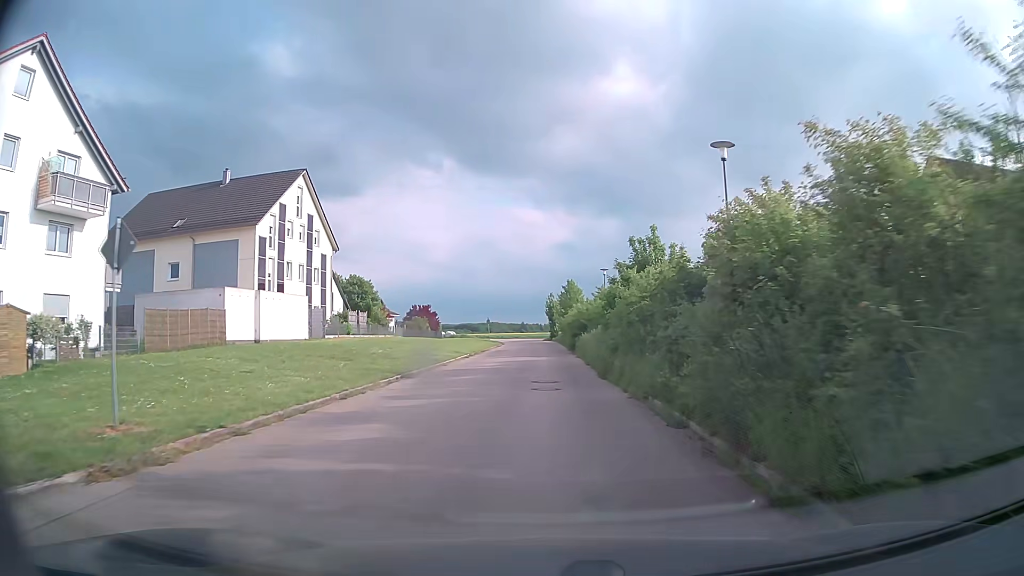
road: residential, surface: asphalt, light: Day
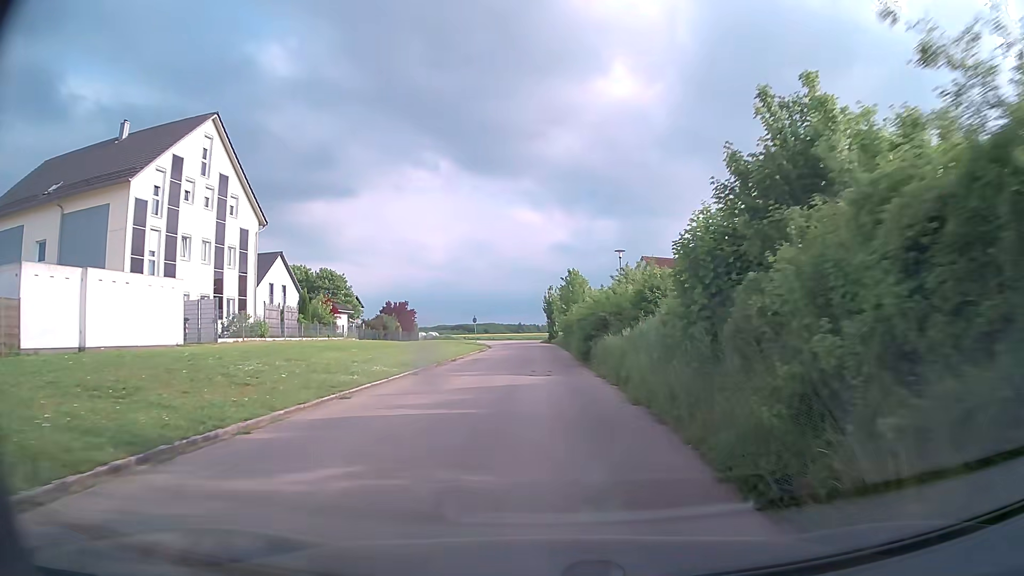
(+0.1, +14.5) m; 0°
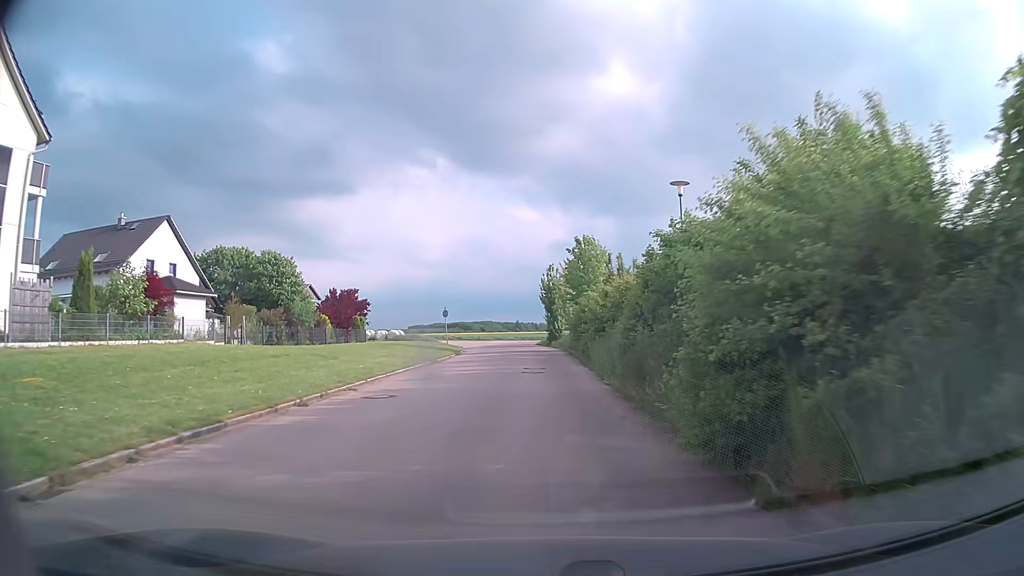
(0.0, +21.1) m; 0°
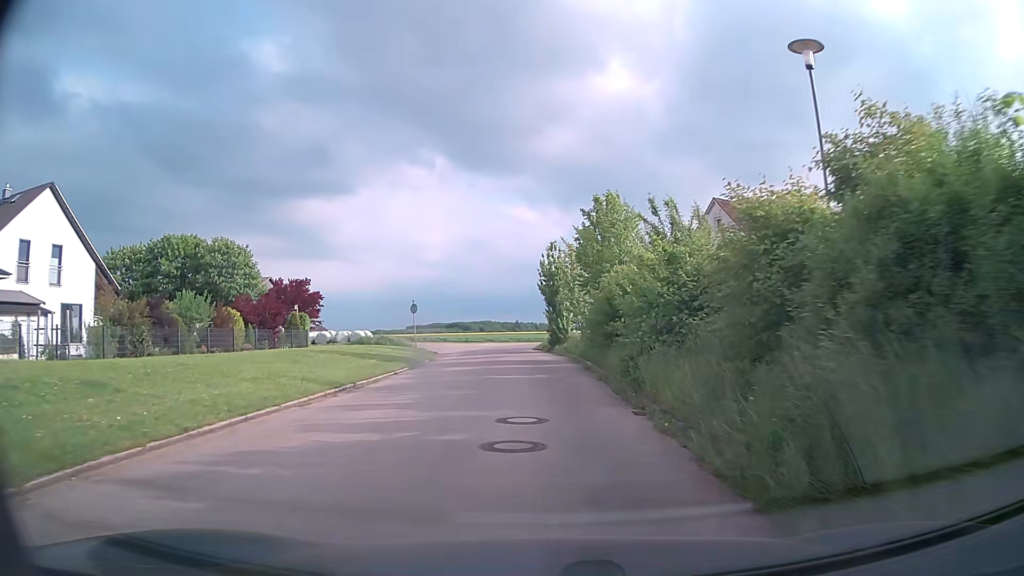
(0.0, +13.1) m; 0°
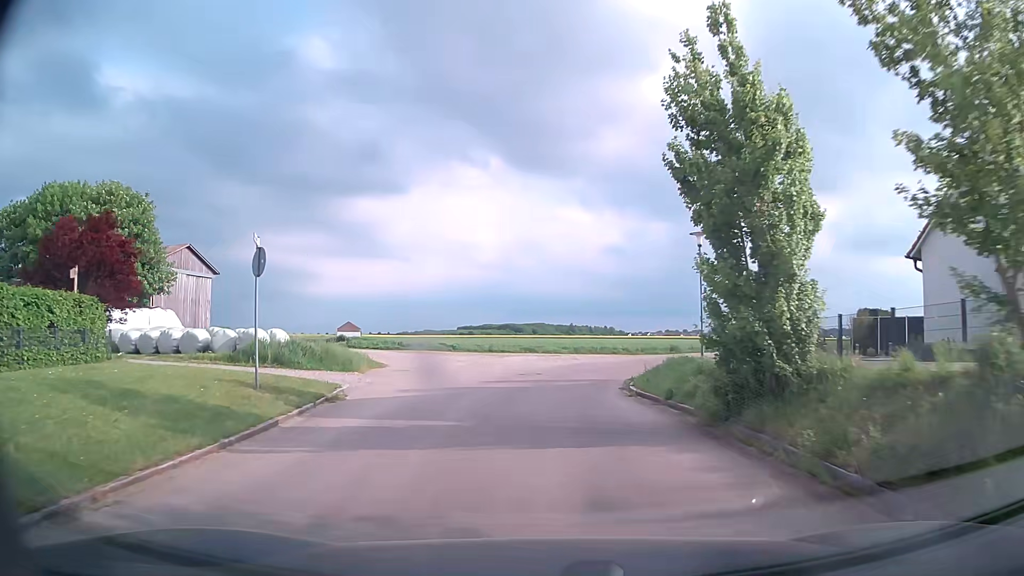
(-1.2, +28.6) m; -5°
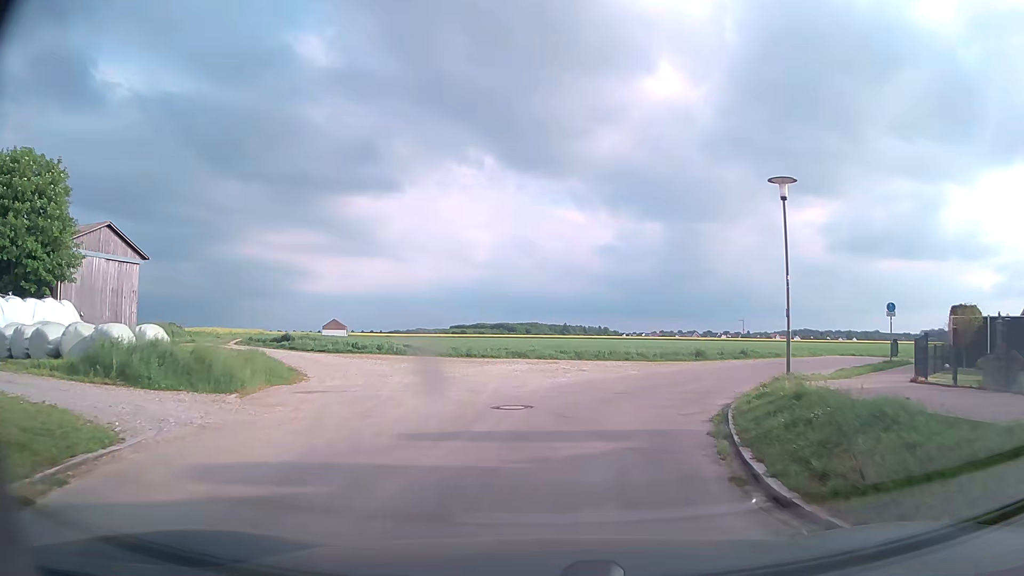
(+0.1, +9.7) m; +1°
